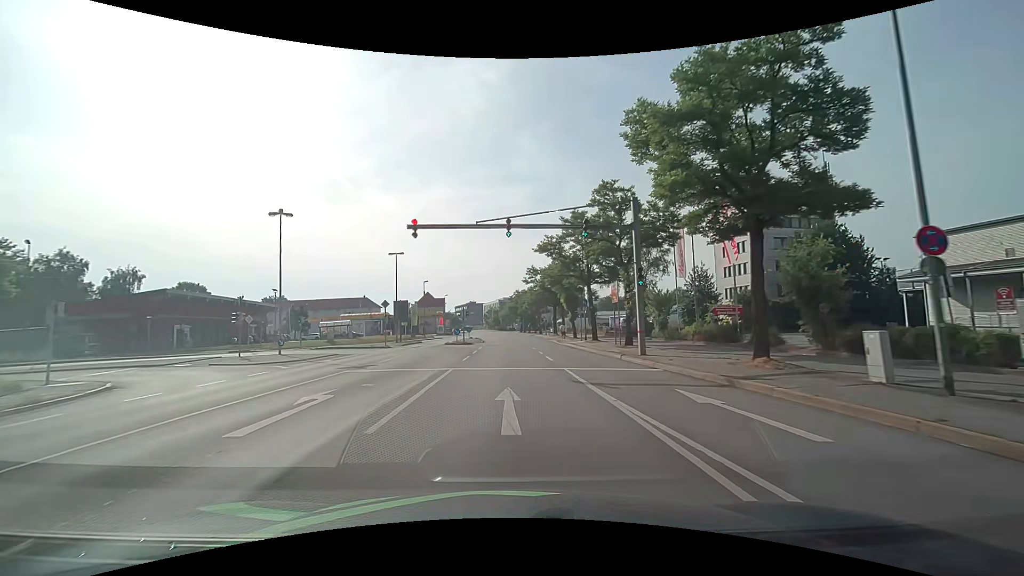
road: primary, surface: asphalt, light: Day
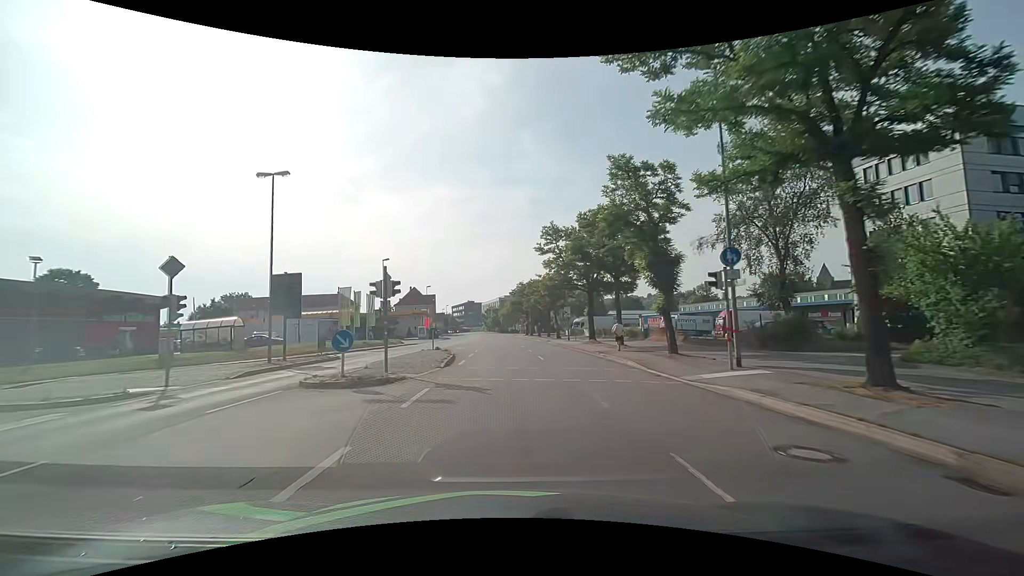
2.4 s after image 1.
(+0.1, +30.5) m; 0°
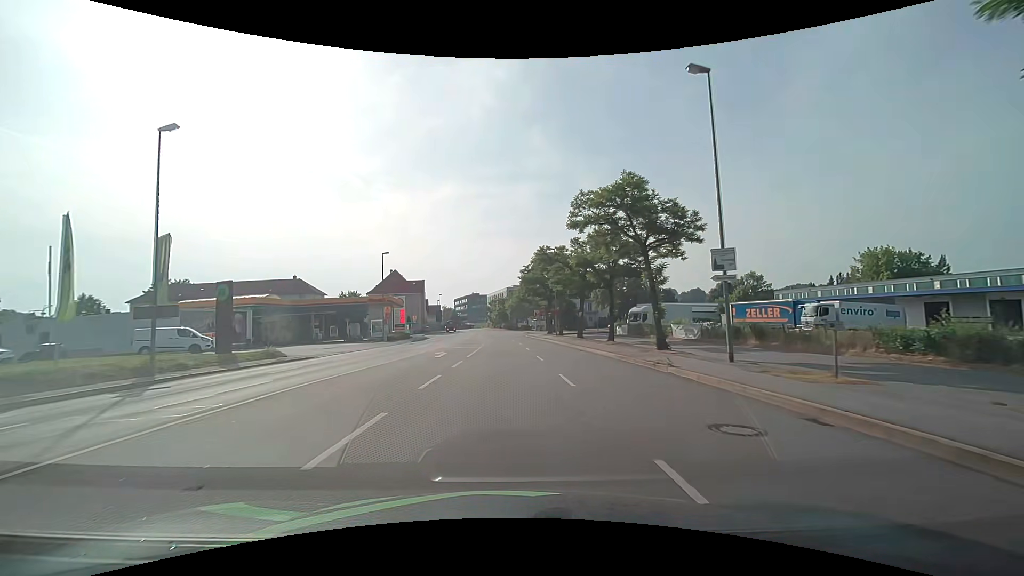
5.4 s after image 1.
(-0.5, +39.5) m; -2°
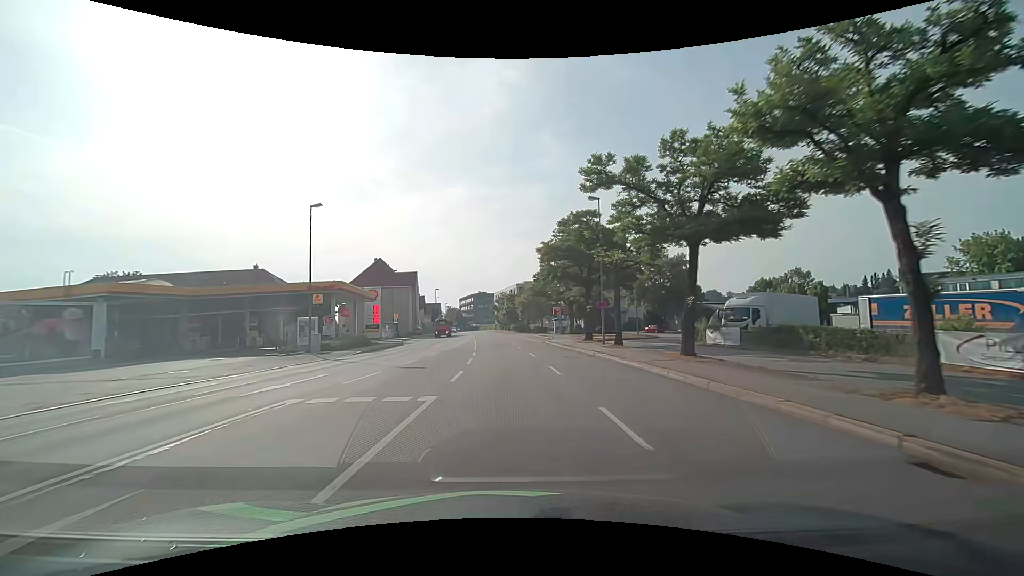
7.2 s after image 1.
(0.0, +23.6) m; -1°
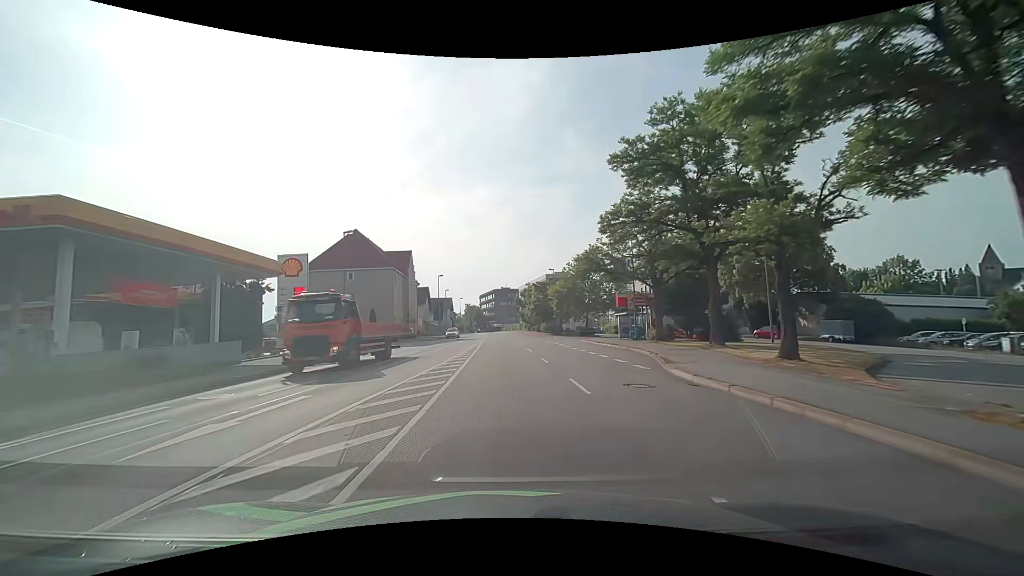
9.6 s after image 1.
(-0.8, +31.3) m; -3°
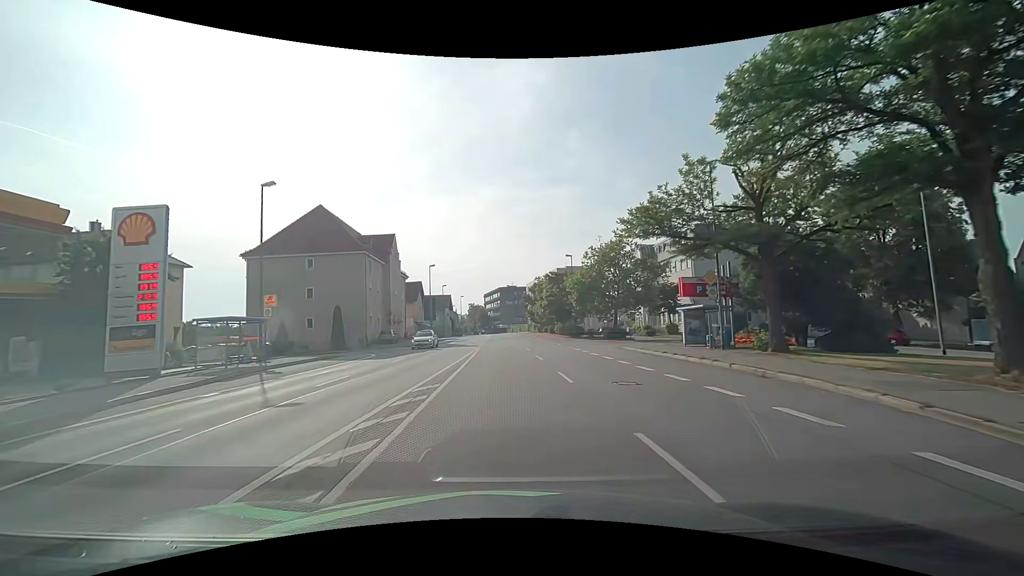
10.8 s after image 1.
(-0.1, +15.7) m; -1°
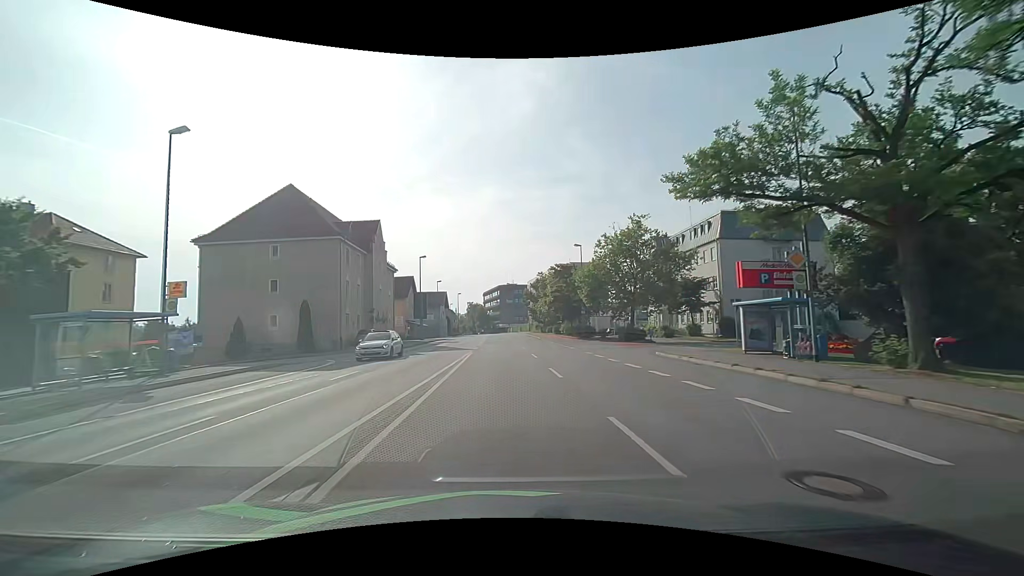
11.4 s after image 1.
(+0.1, +7.8) m; 0°
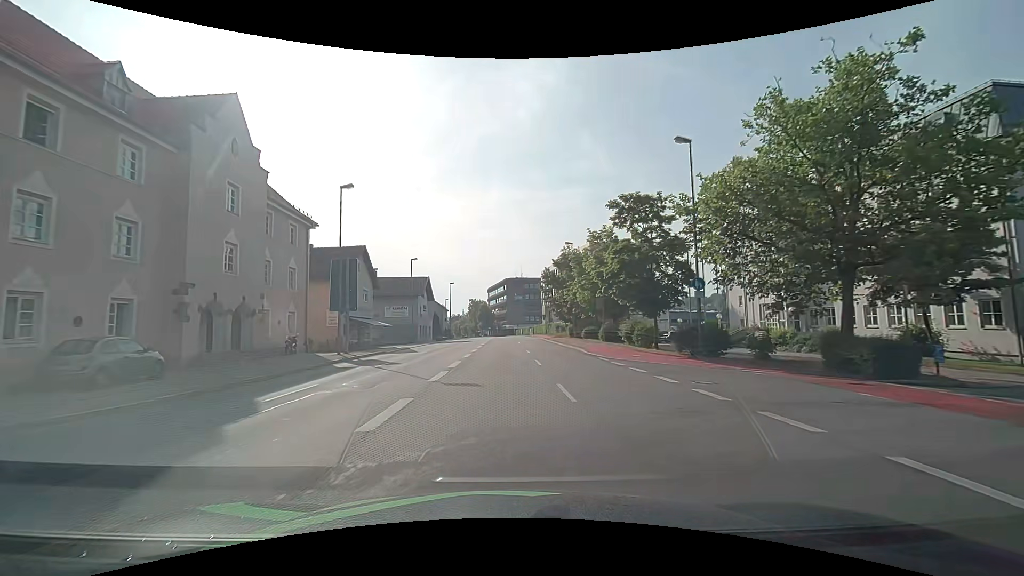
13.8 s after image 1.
(-0.2, +31.4) m; -1°
(0, +10) (0, +20) (0, +30) (0, +40) (+1, +50) (+2, +60) (+2, +70) (+2, +80) (+2, +90) (+1, +100) m
